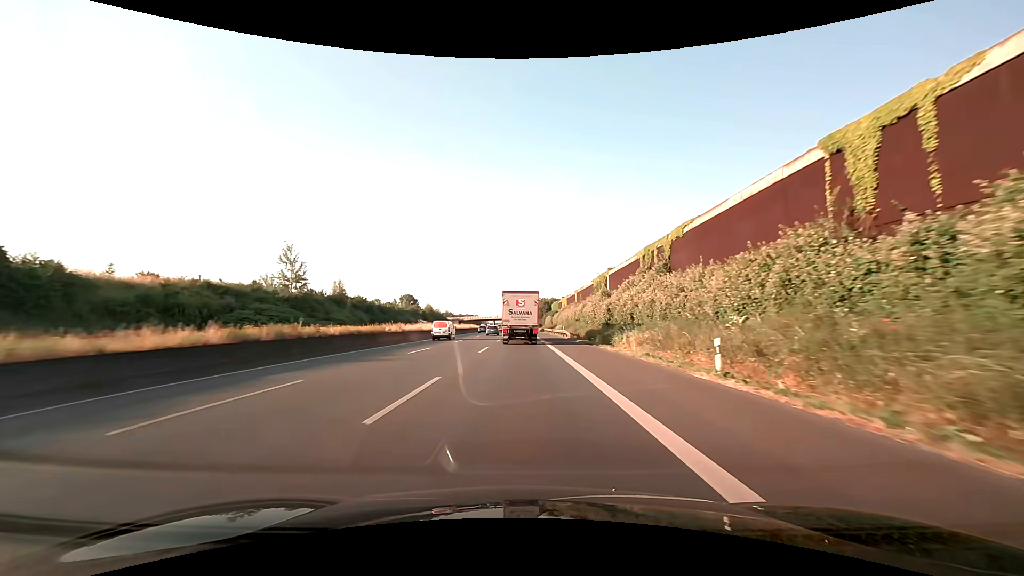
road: motorway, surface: asphalt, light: Day
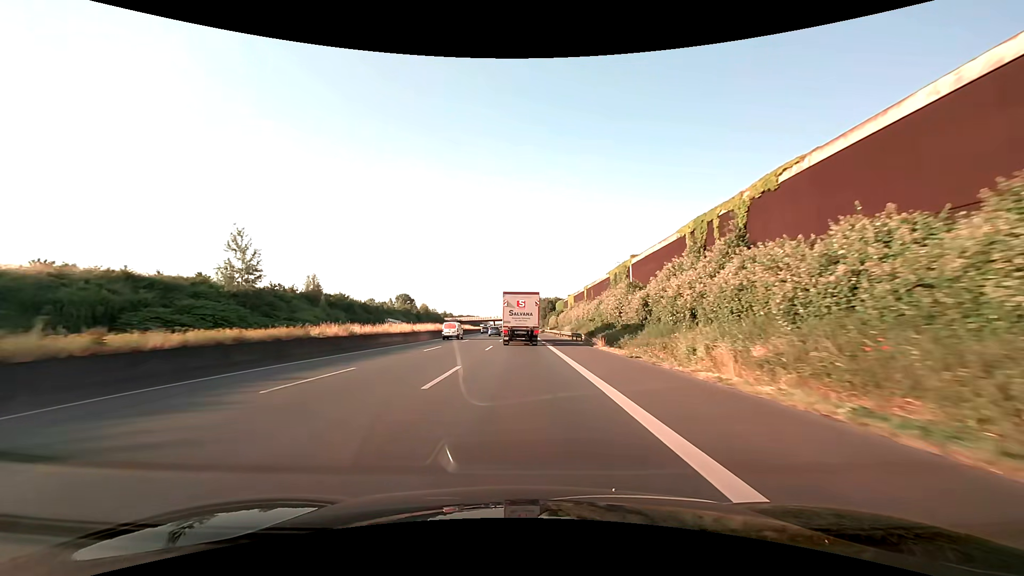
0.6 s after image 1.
(0.0, +14.2) m; 0°
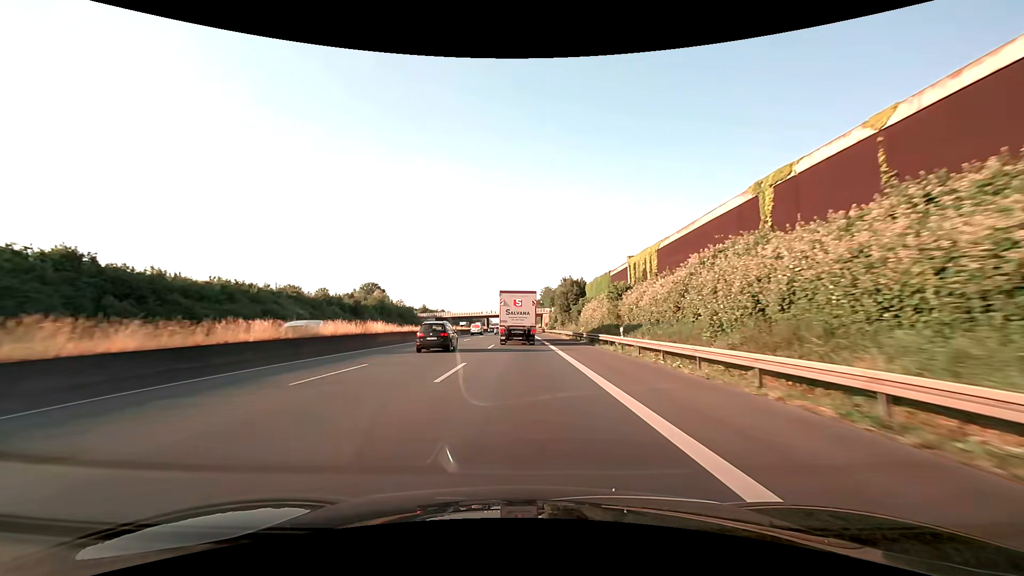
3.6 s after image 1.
(-0.2, +71.0) m; 0°
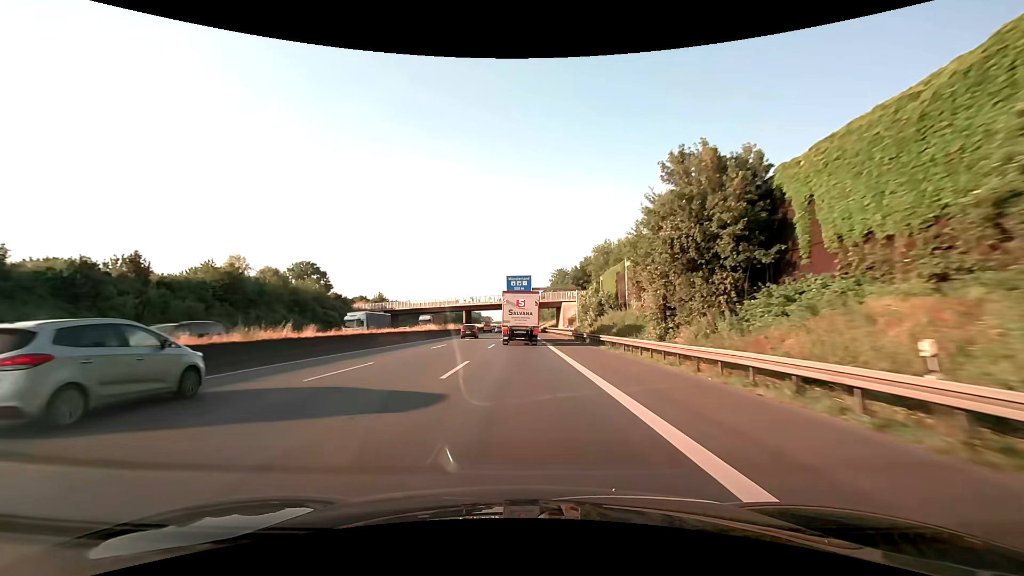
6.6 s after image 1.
(-0.3, +71.2) m; 0°
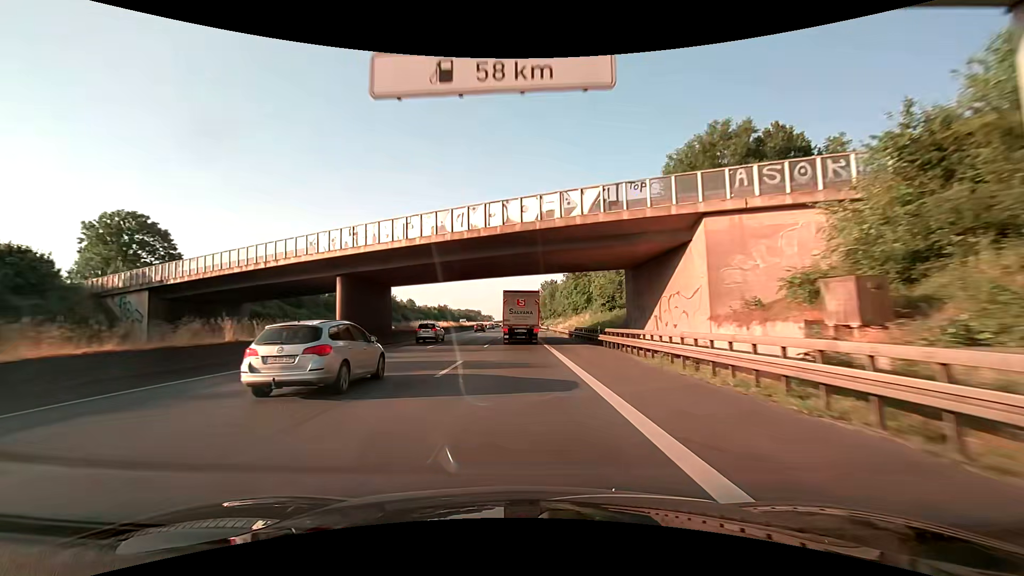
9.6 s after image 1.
(-0.1, +71.9) m; 0°
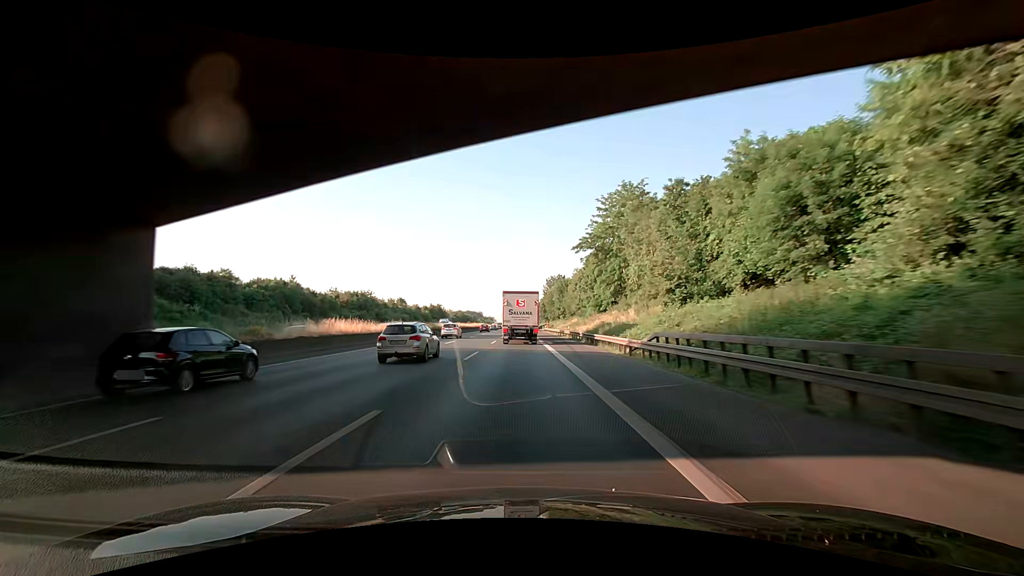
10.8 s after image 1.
(-0.1, +28.9) m; -1°
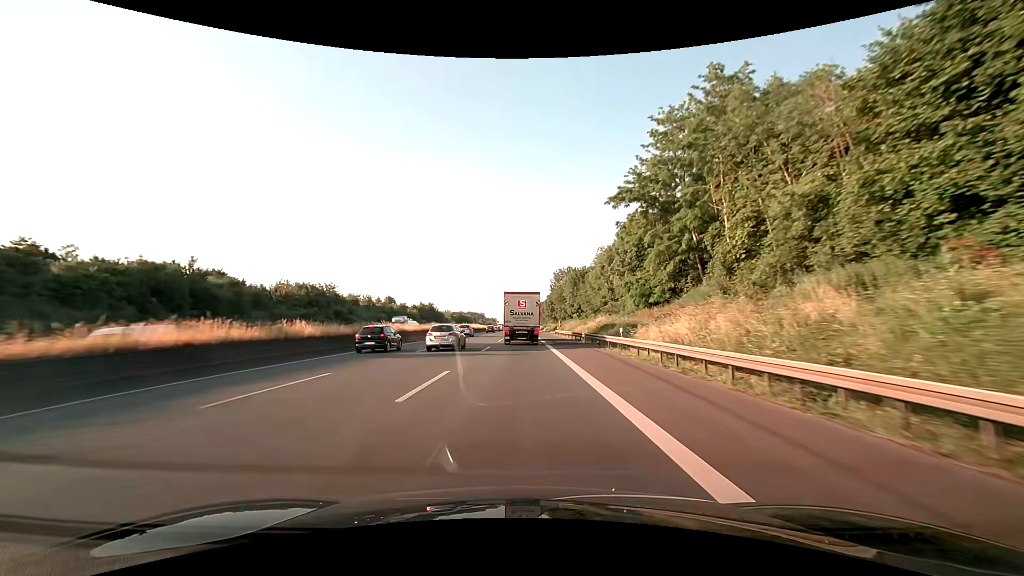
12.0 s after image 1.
(+0.3, +29.0) m; 0°
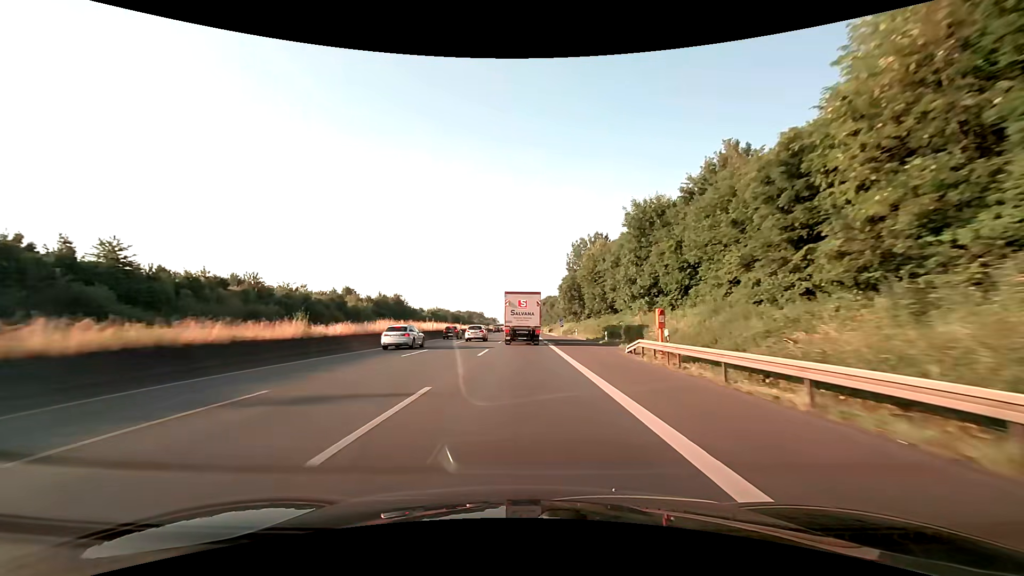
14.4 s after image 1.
(-0.2, +58.1) m; 0°
(0, +10) (0, +20) (0, +30) (0, +40) (0, +50) (0, +60) (0, +70) (0, +80) (0, +90) (0, +100) m
